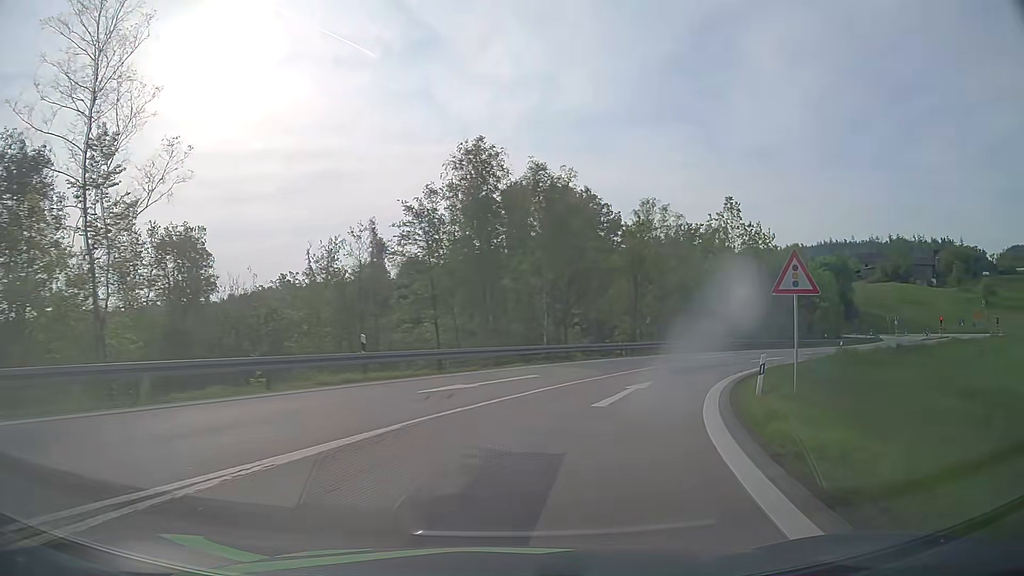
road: motorway_link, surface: asphalt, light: Day
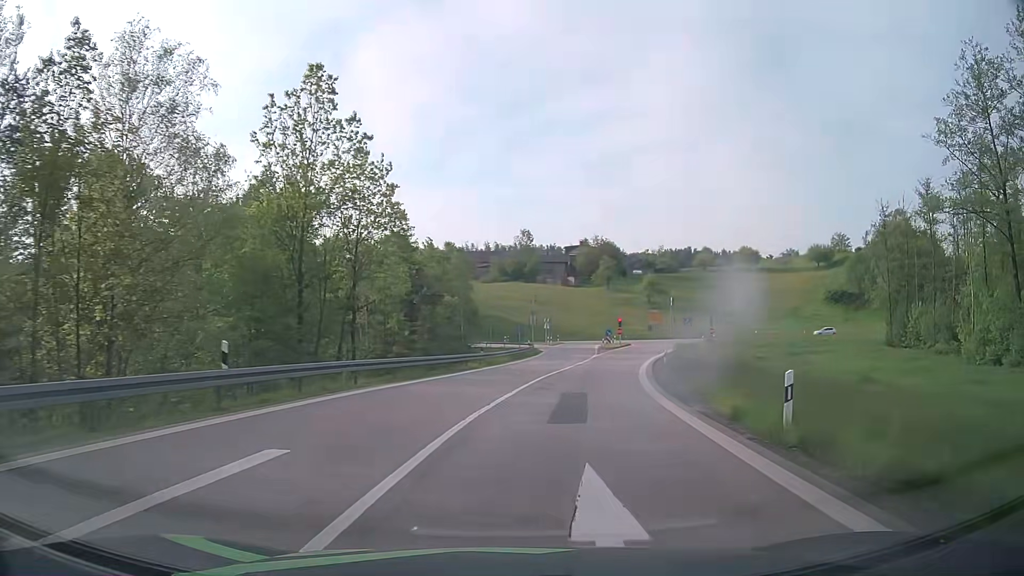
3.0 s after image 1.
(+10.8, +32.2) m; +36°
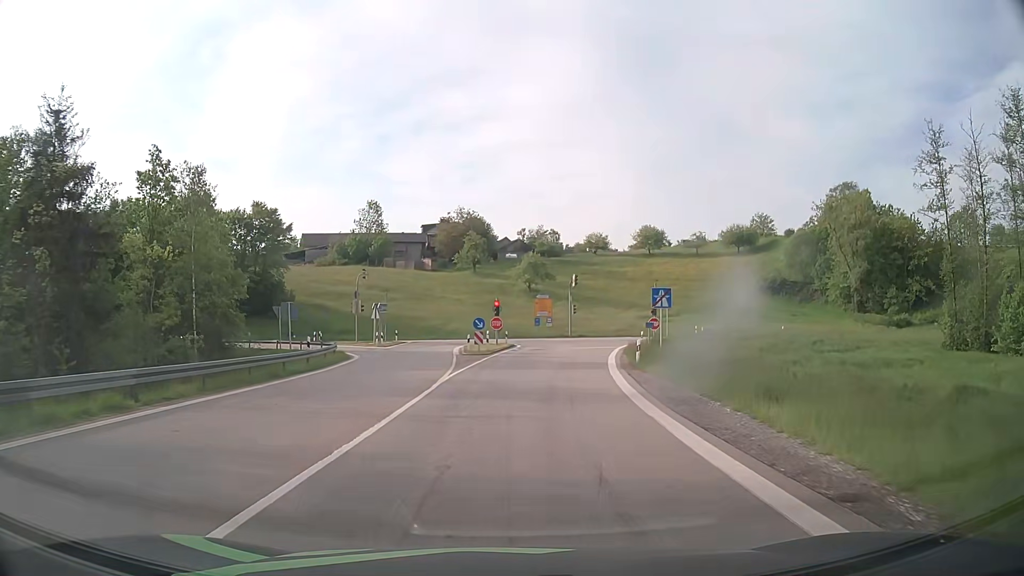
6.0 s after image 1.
(+4.7, +34.3) m; +12°
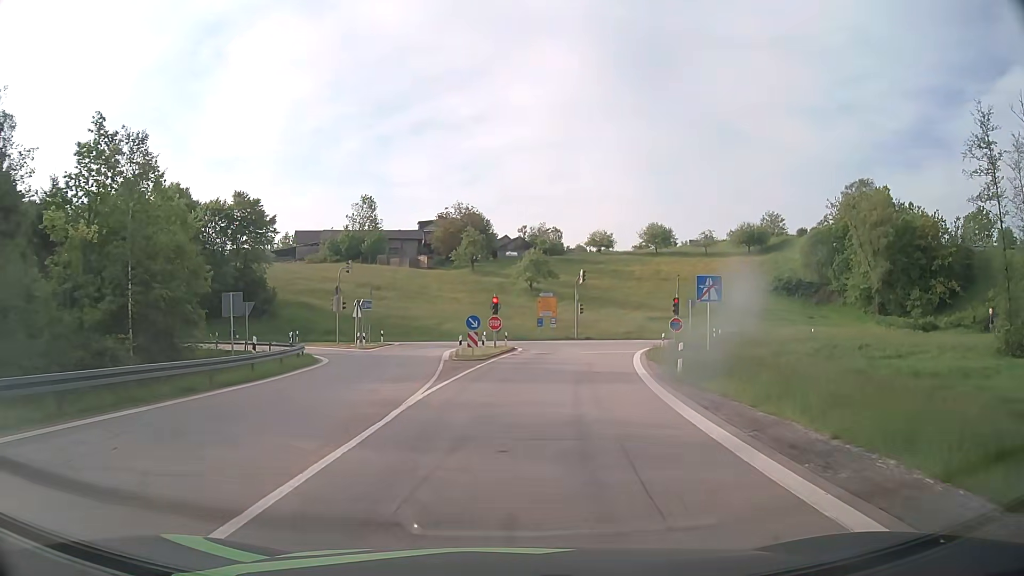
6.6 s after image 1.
(0.0, +6.6) m; 0°
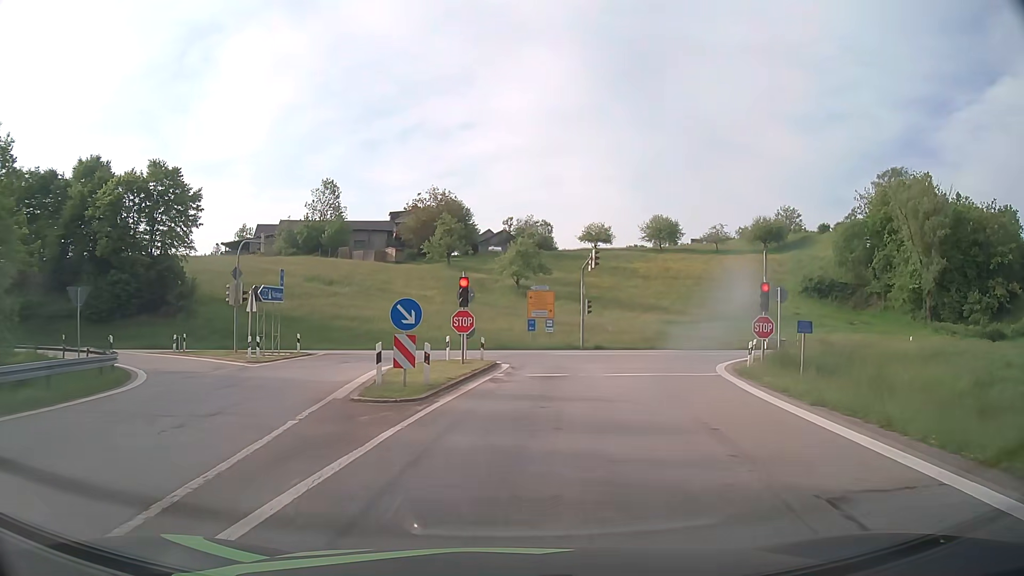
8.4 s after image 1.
(+0.3, +17.2) m; +1°
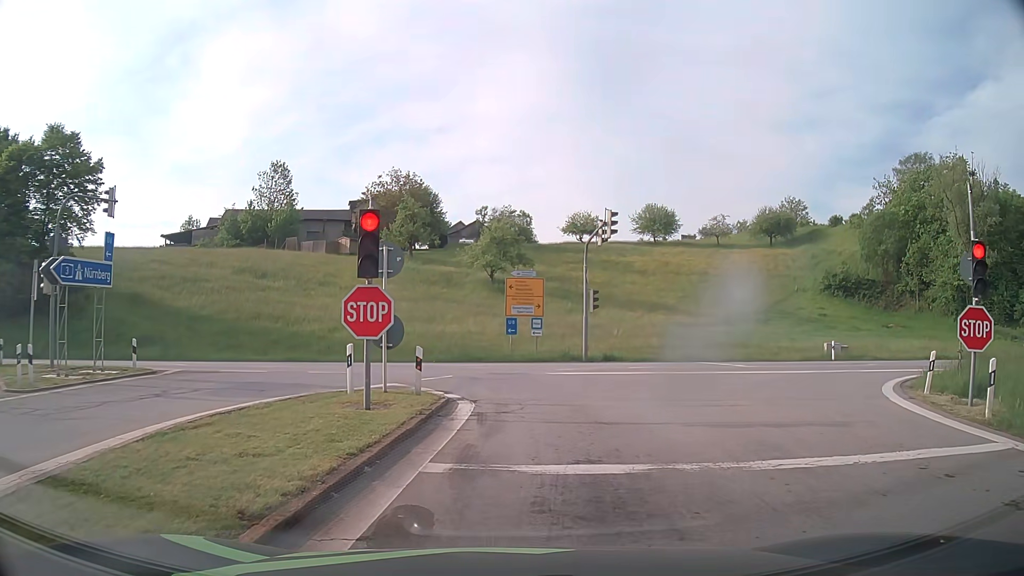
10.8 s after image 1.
(+0.3, +13.7) m; +3°
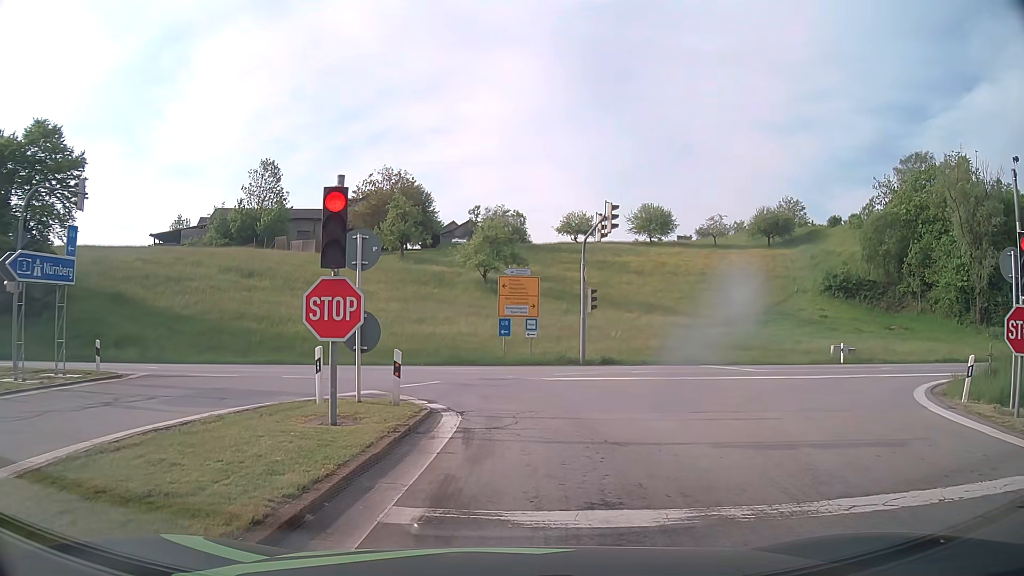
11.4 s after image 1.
(0.0, +1.7) m; +1°
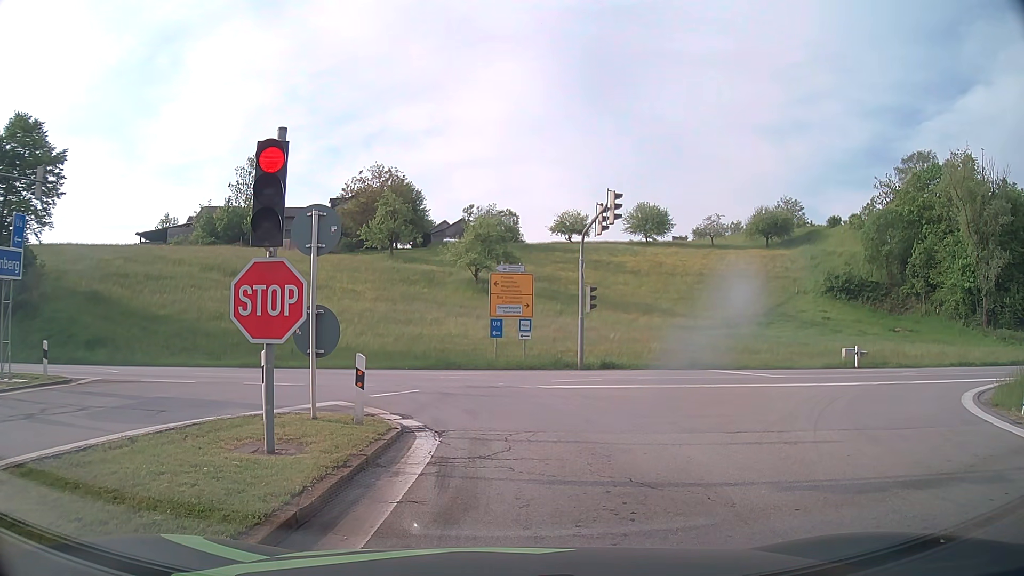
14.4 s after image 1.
(0.0, +2.2) m; +1°
(0, +10) (-4, +19) (-13, +24) (-22, +26) (-32, +26) (-42, +26) (-52, +26) (-62, +26) (-72, +26) (-82, +26) m
